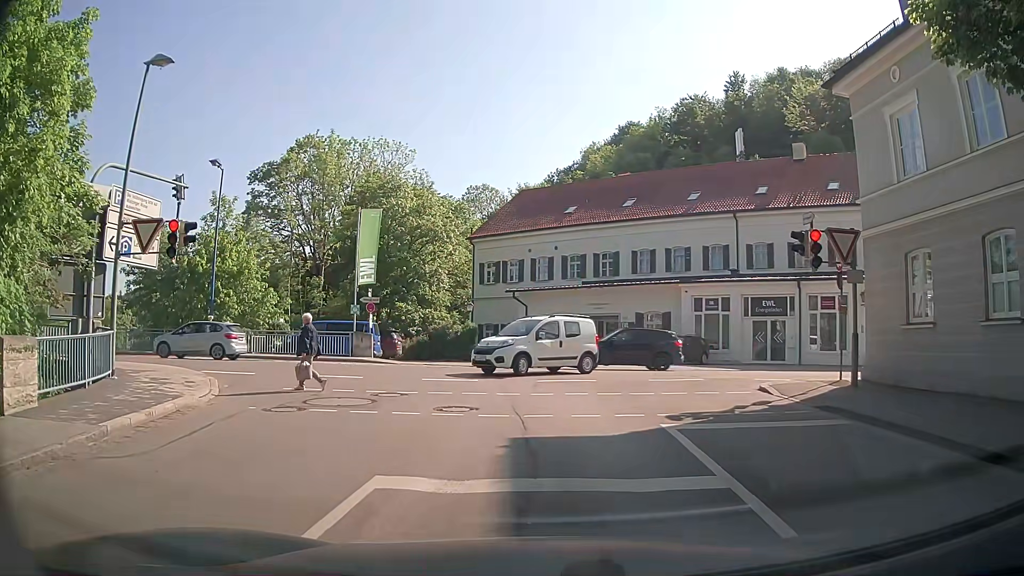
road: residential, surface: asphalt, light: Day
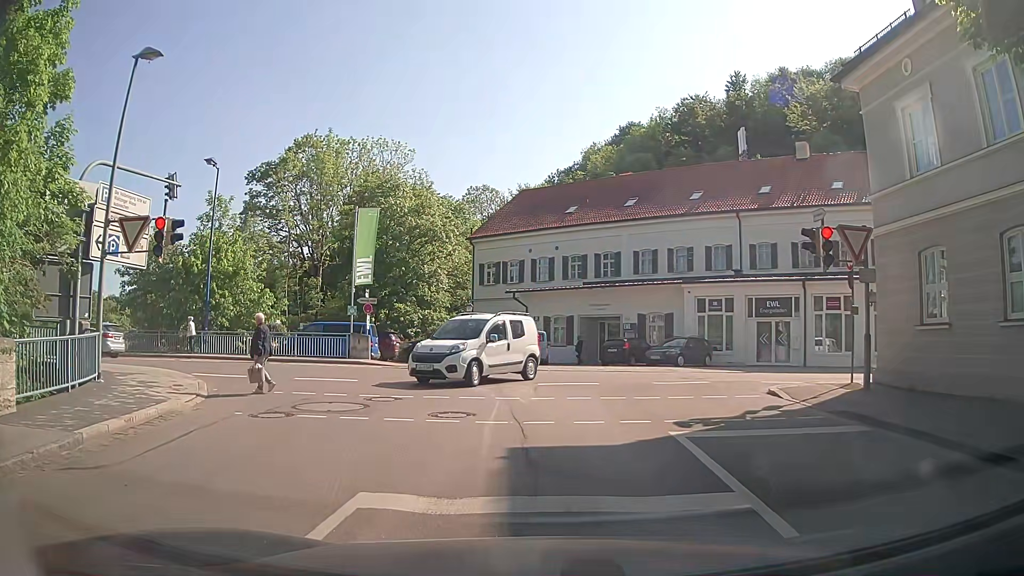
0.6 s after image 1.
(0.0, +0.6) m; 0°
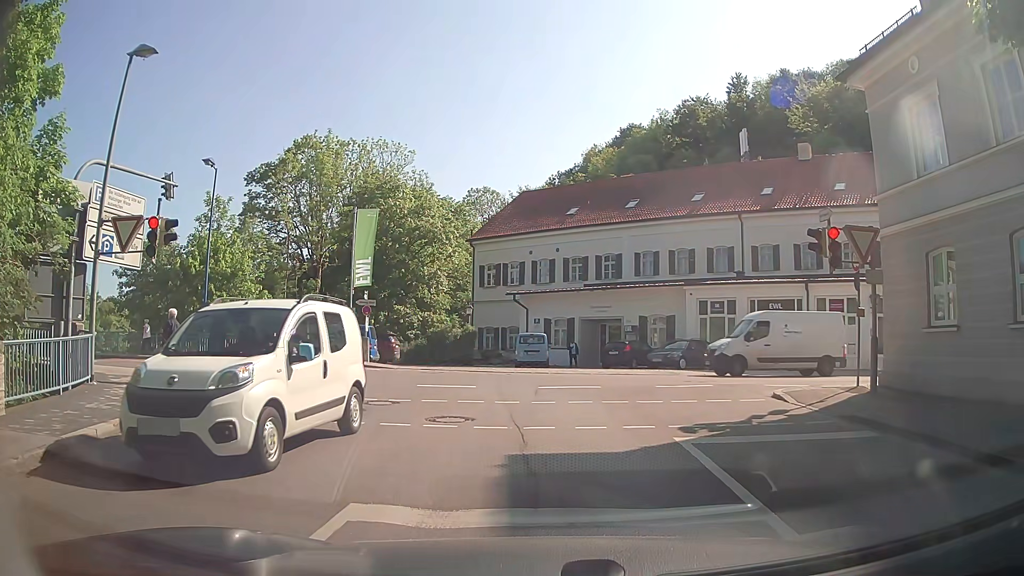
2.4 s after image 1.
(0.0, +0.4) m; 0°
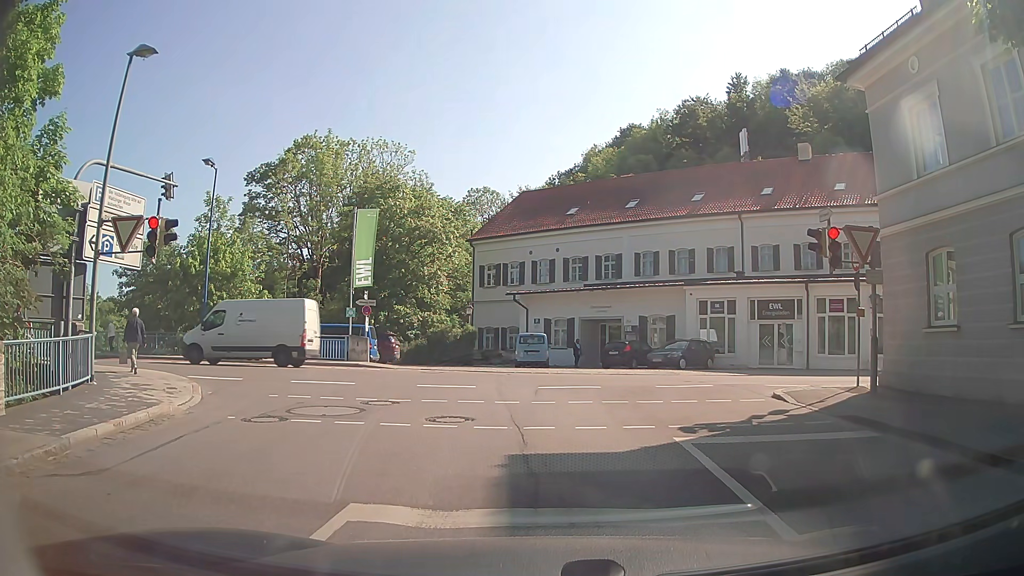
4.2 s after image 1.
(0.0, 0.0) m; 0°
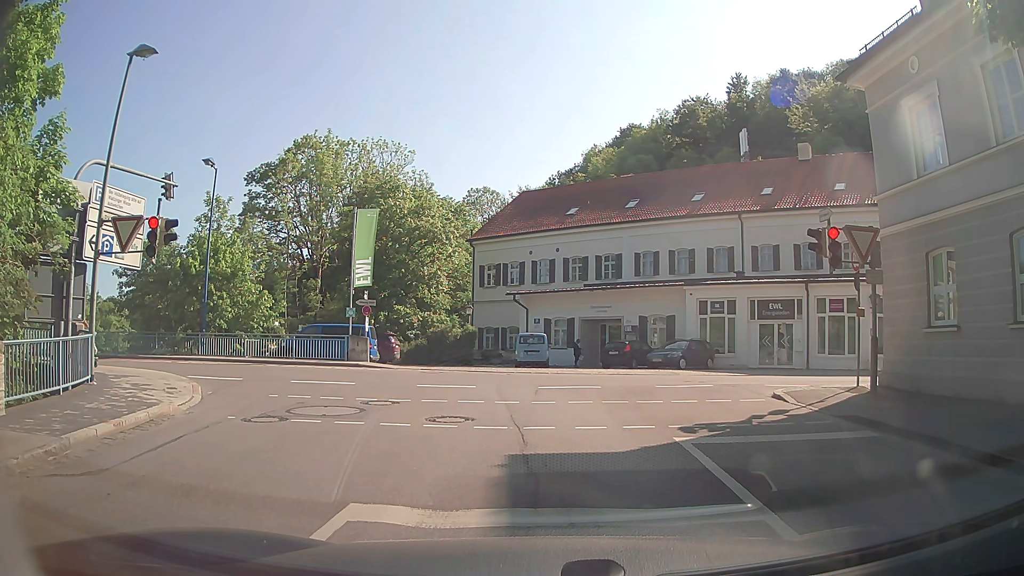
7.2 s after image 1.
(0.0, 0.0) m; 0°
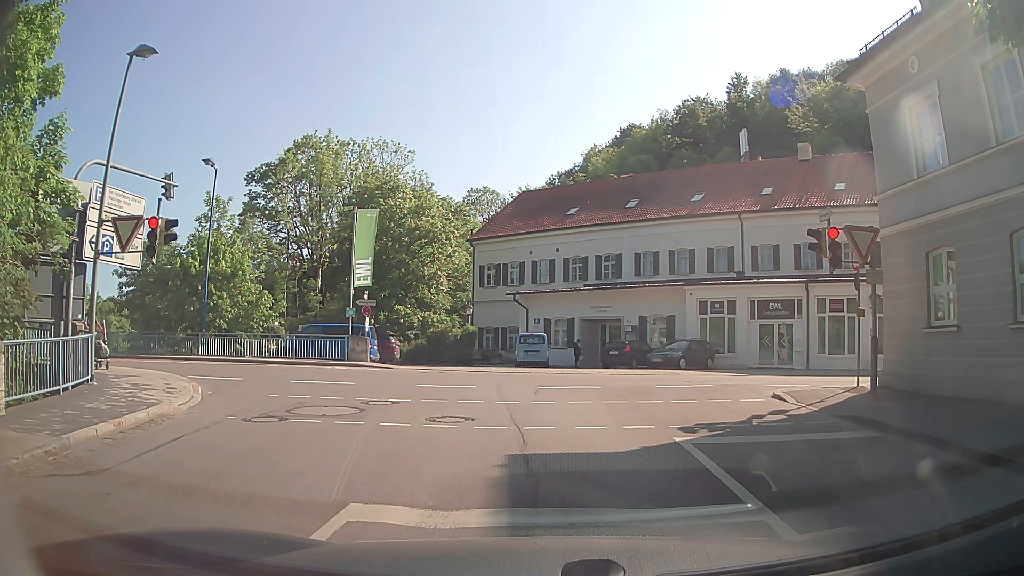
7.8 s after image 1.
(0.0, 0.0) m; 0°
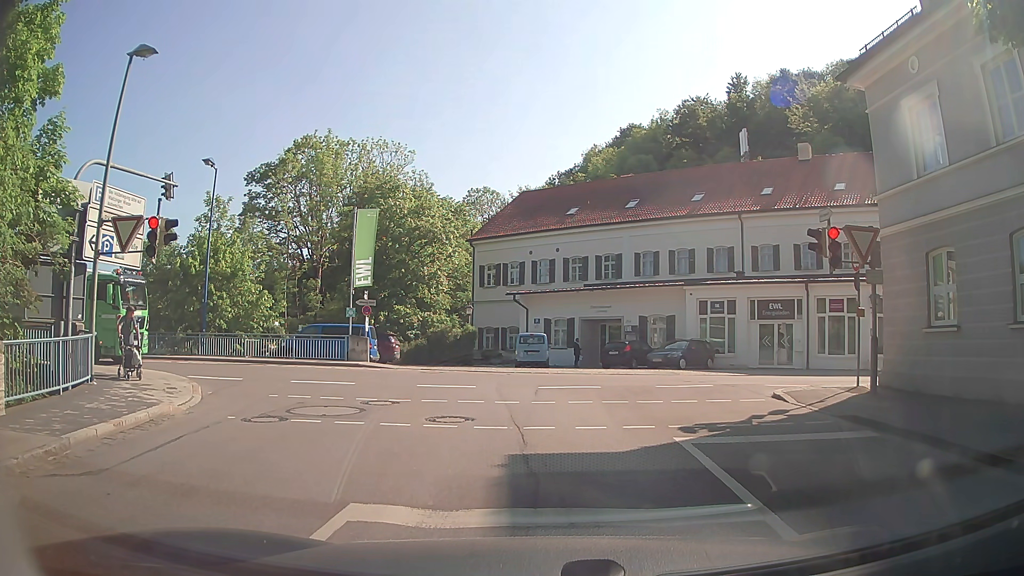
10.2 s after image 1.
(0.0, 0.0) m; 0°
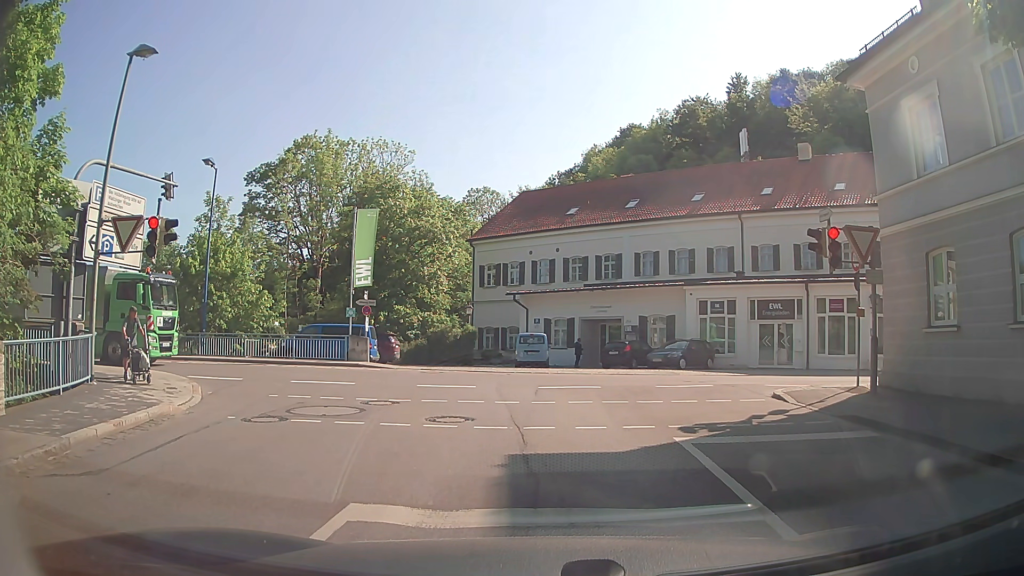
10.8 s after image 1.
(0.0, 0.0) m; 0°
